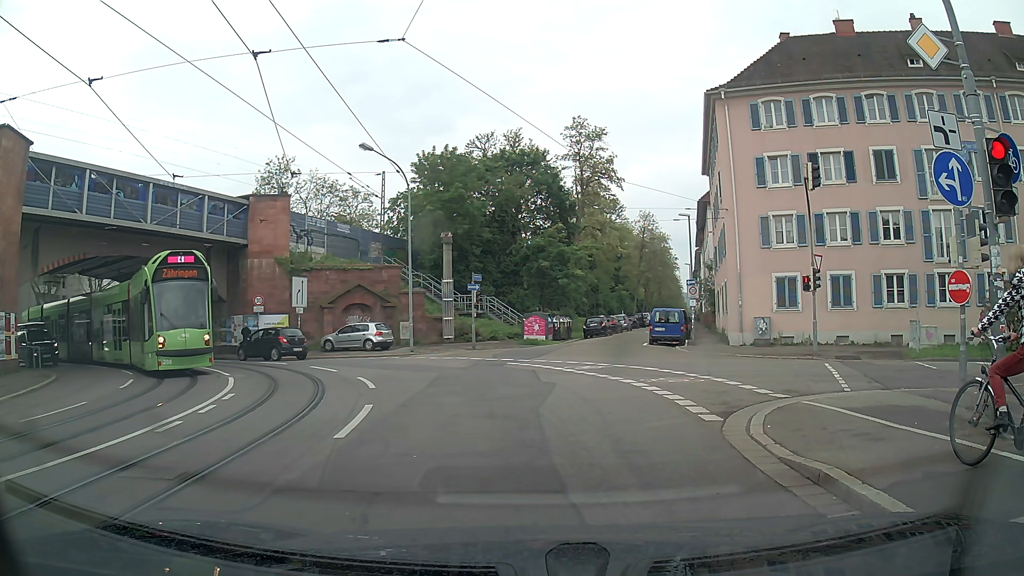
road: primary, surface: asphalt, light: Day
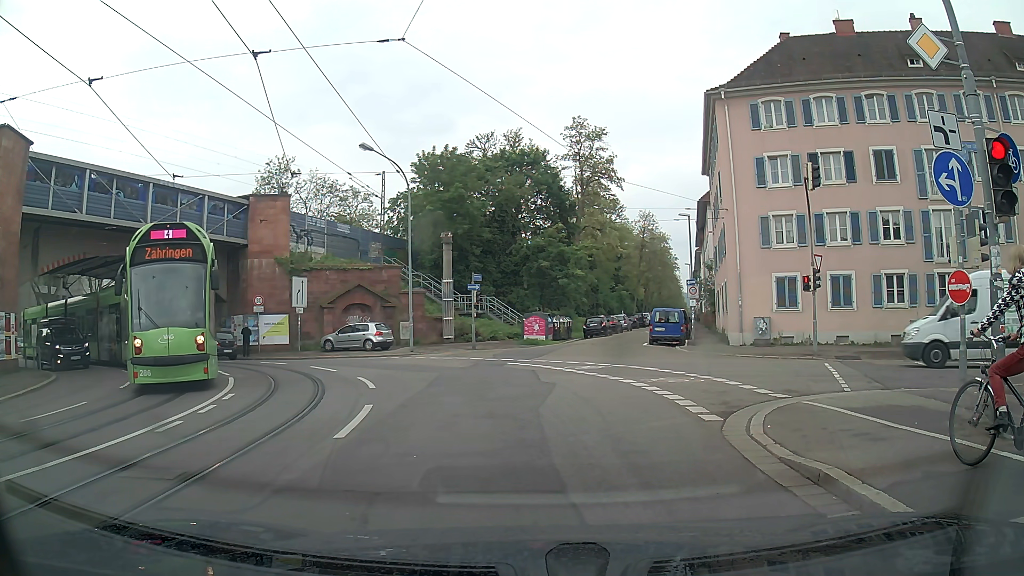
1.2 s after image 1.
(0.0, 0.0) m; 0°
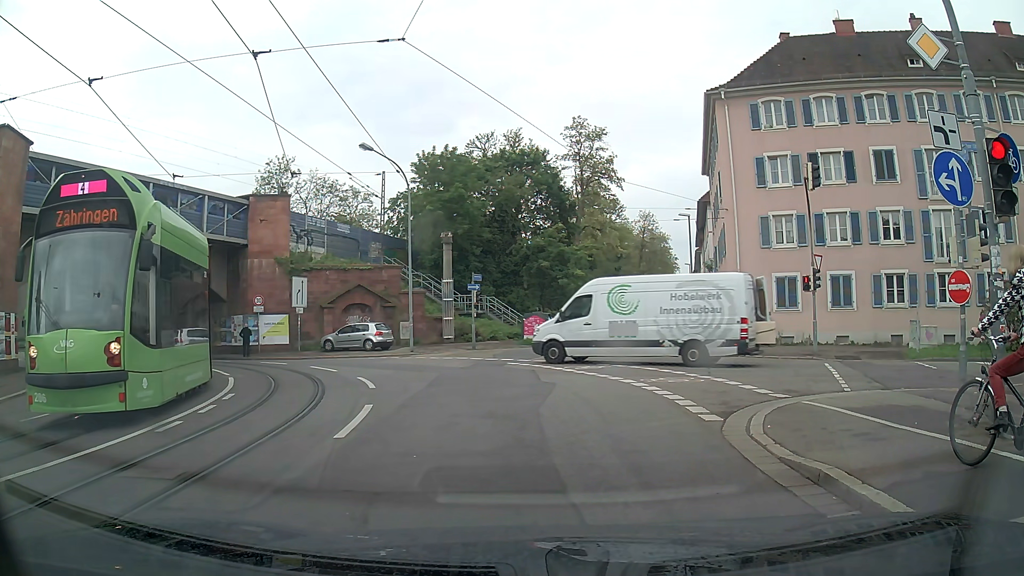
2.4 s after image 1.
(0.0, 0.0) m; 0°
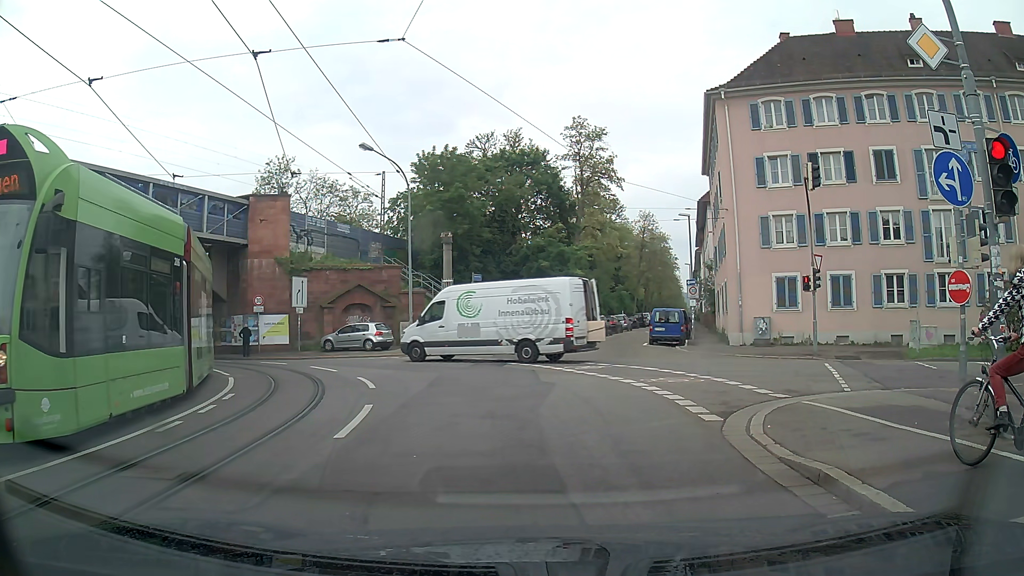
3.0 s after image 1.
(0.0, 0.0) m; 0°
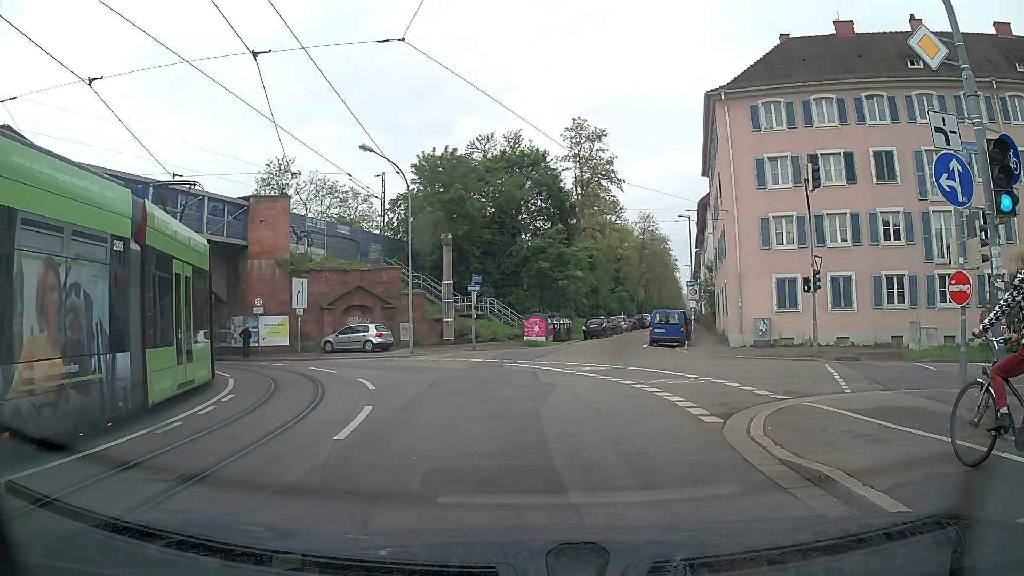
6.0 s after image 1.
(0.0, 0.0) m; 0°
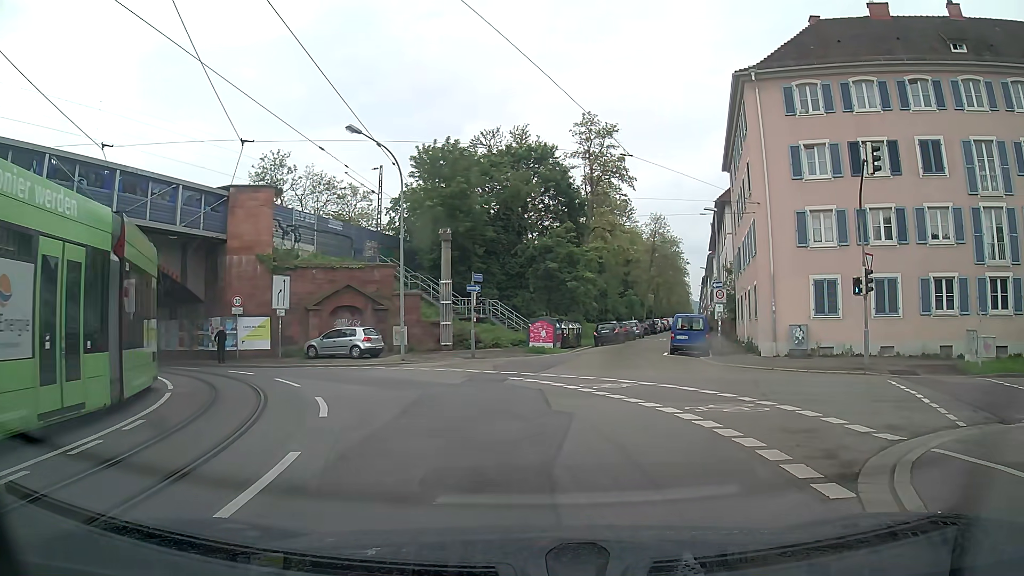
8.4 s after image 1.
(0.0, +3.9) m; +2°
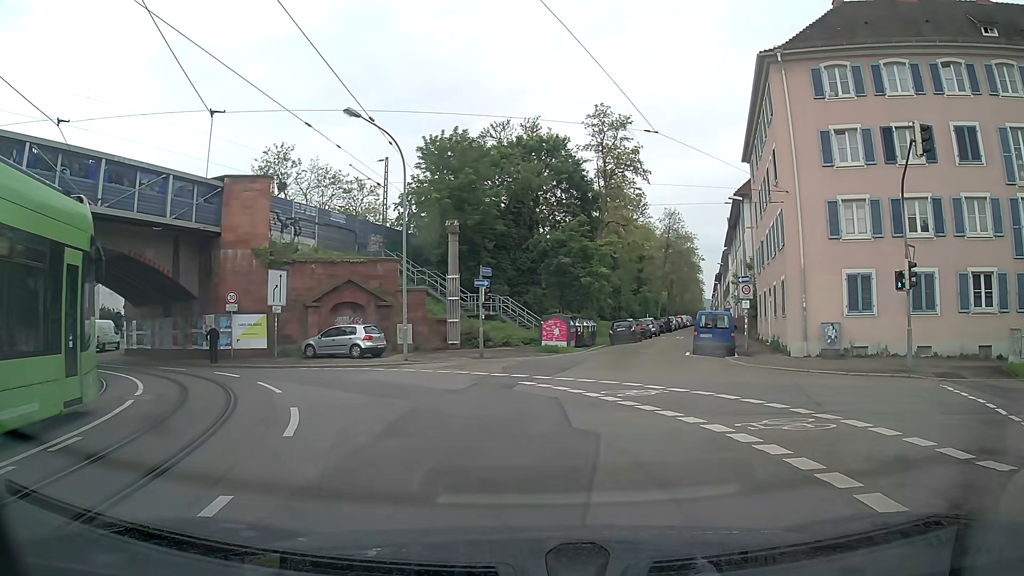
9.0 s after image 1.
(-0.1, +2.1) m; -2°
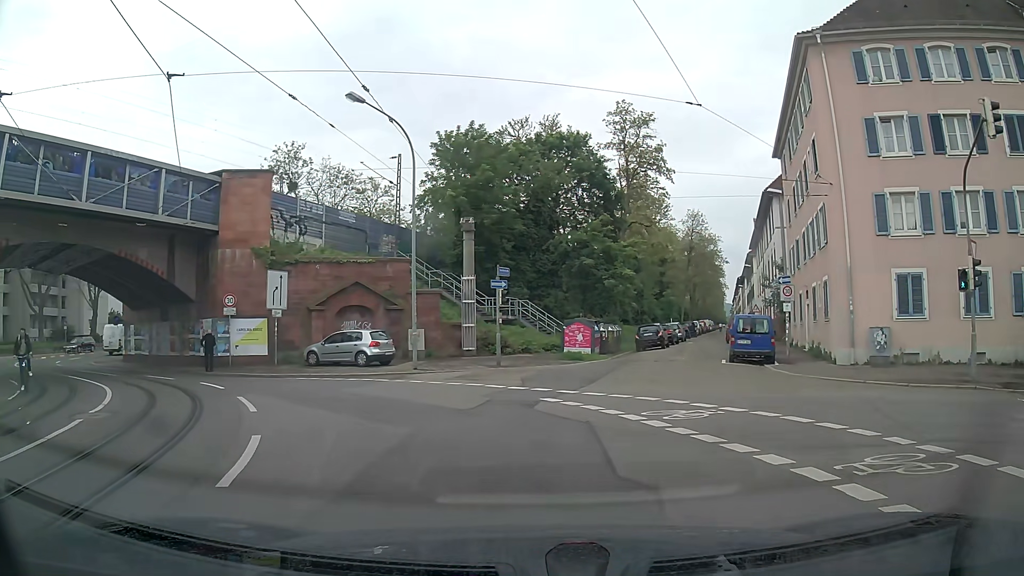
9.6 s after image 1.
(0.0, +2.5) m; -3°
(-1, +10) (-6, +19) (-13, +25) (-22, +31) (-29, +38) (-33, +46) (-34, +56) (-33, +66) (-31, +76) (-28, +86) m
